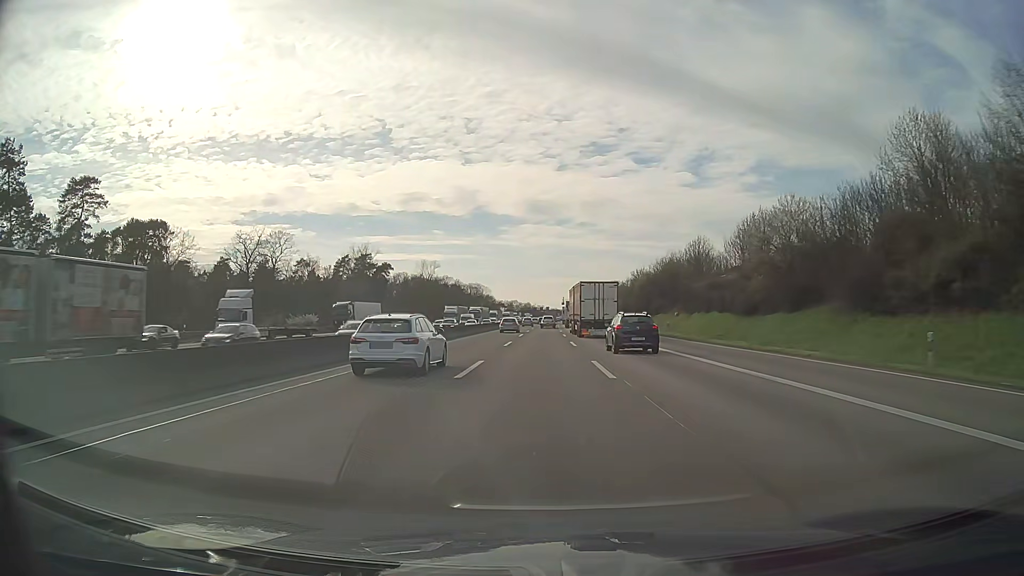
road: motorway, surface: asphalt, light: Day
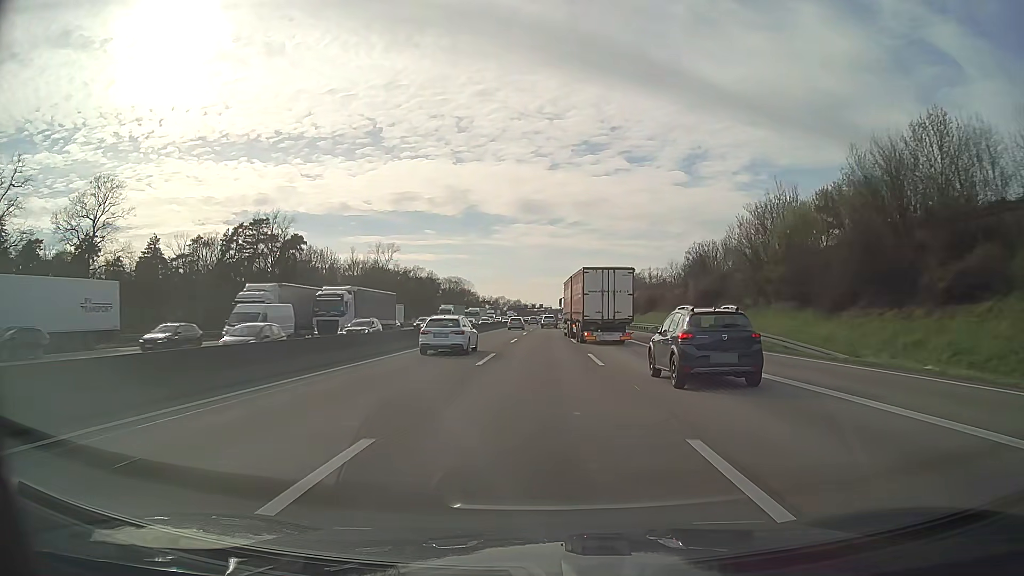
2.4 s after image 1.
(+0.4, +67.9) m; +1°
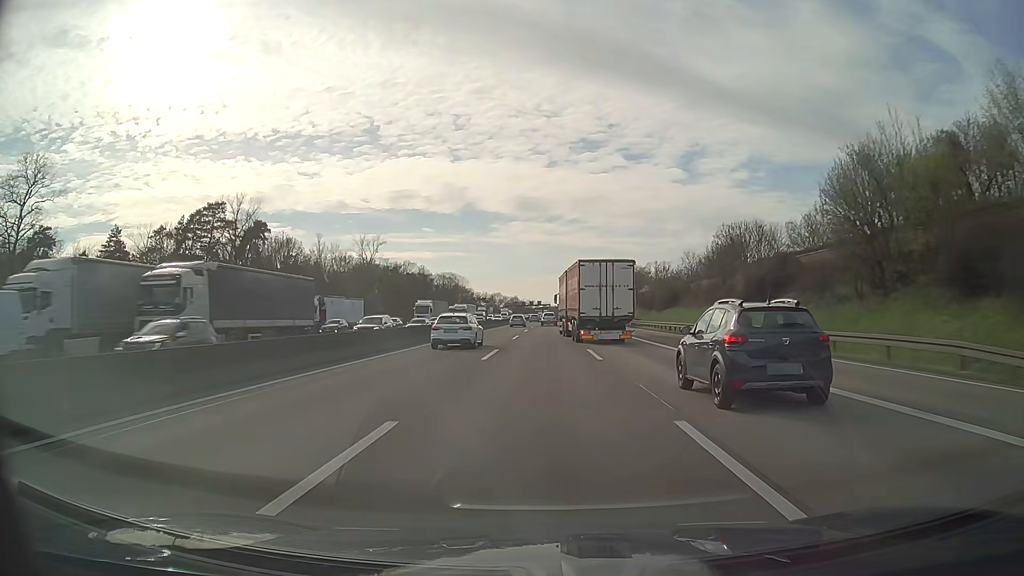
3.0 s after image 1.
(0.0, +16.9) m; 0°
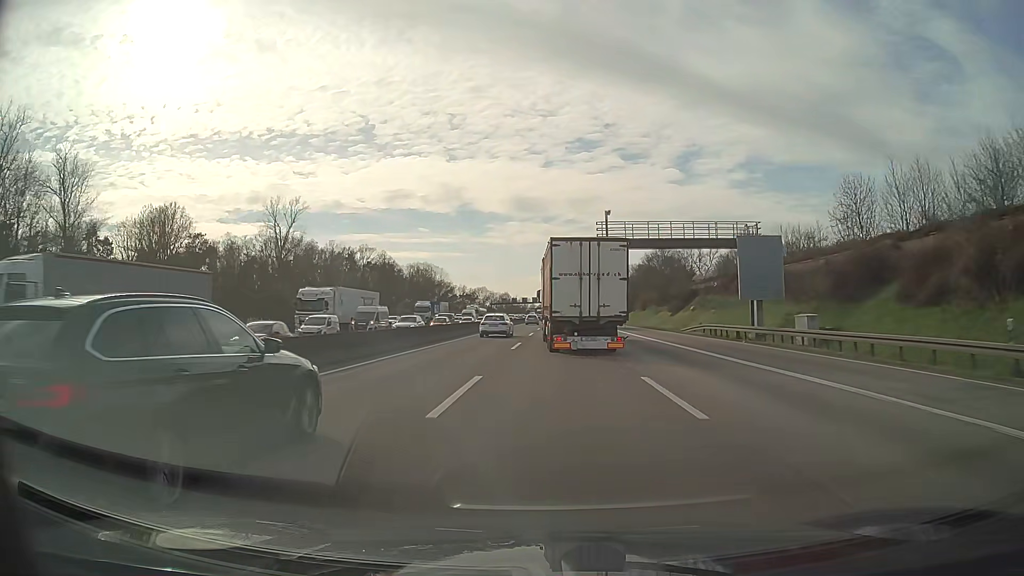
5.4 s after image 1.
(+0.1, +65.5) m; 0°
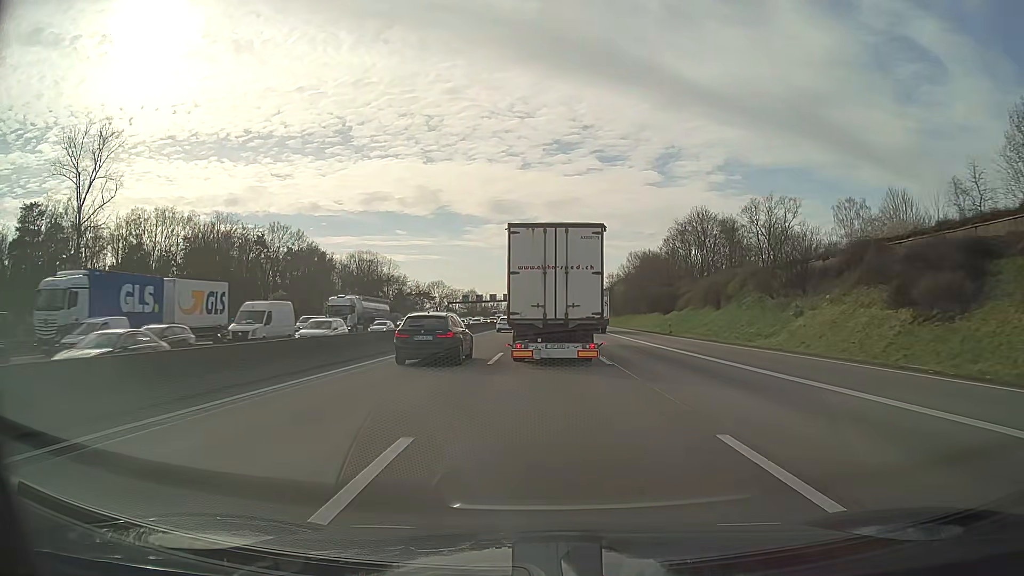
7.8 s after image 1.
(+1.0, +61.2) m; +2°
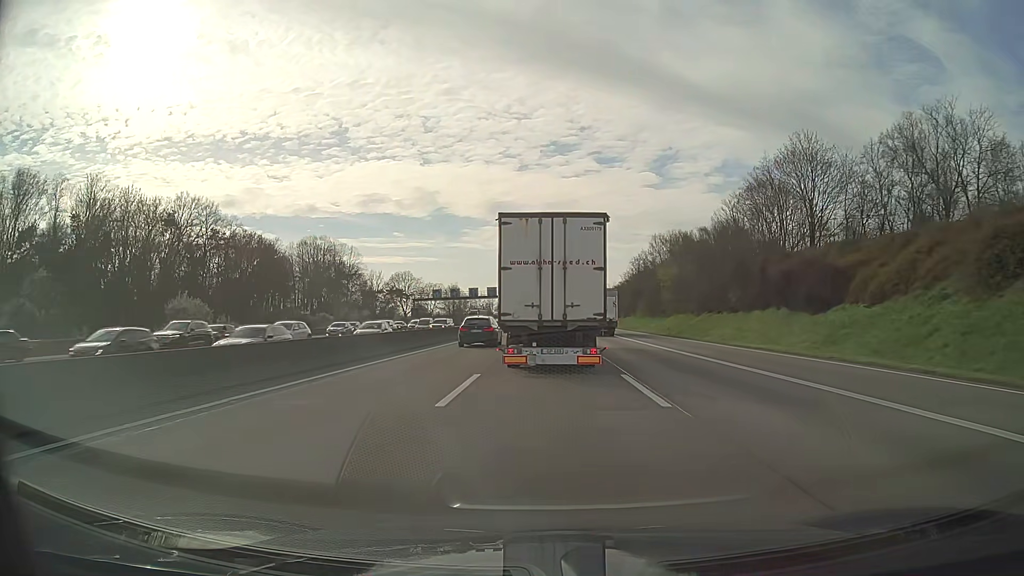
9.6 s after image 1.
(+0.1, +45.3) m; 0°
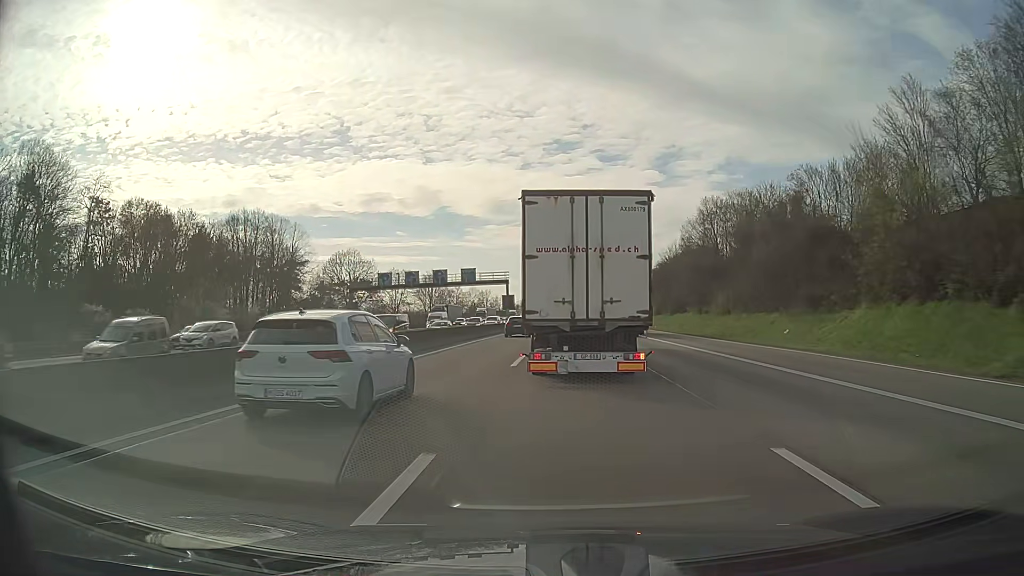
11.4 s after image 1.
(+0.1, +45.8) m; 0°
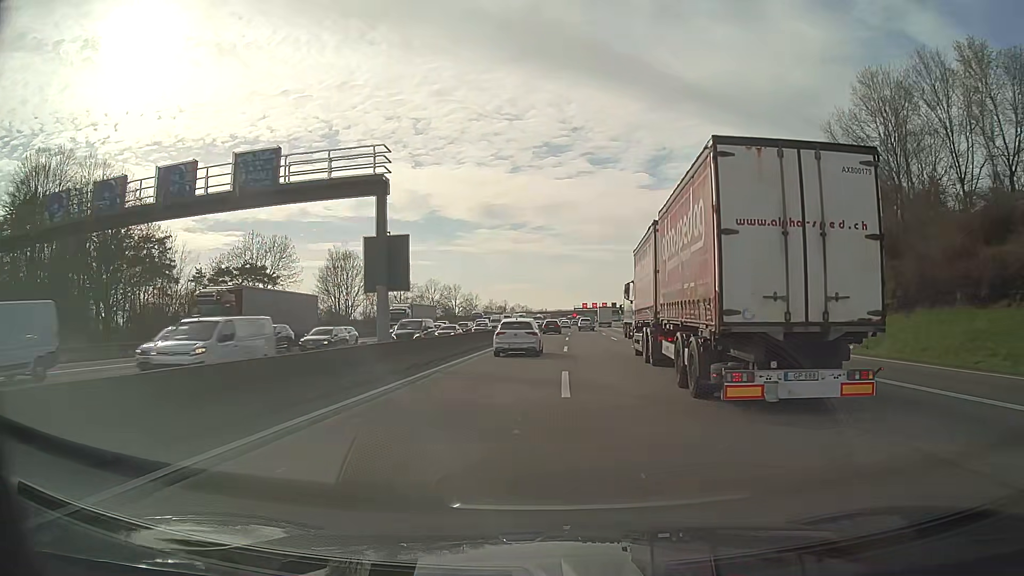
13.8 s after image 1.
(+0.5, +61.0) m; +1°
(0, +10) (0, +20) (0, +30) (0, +40) (+1, +50) (+1, +60) (+1, +70) (+2, +80) (+2, +90) (+3, +100) m
